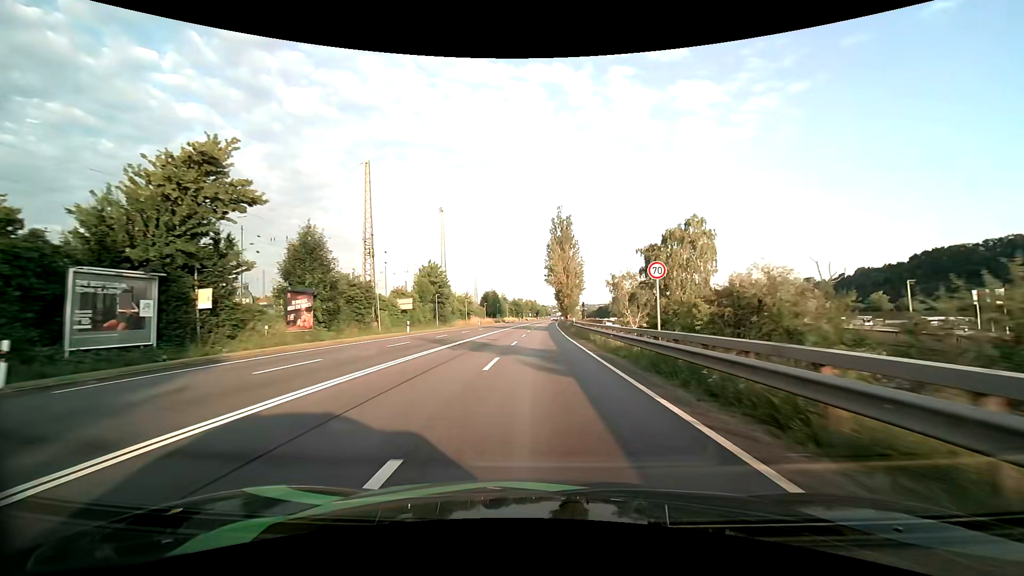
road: primary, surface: asphalt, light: Day
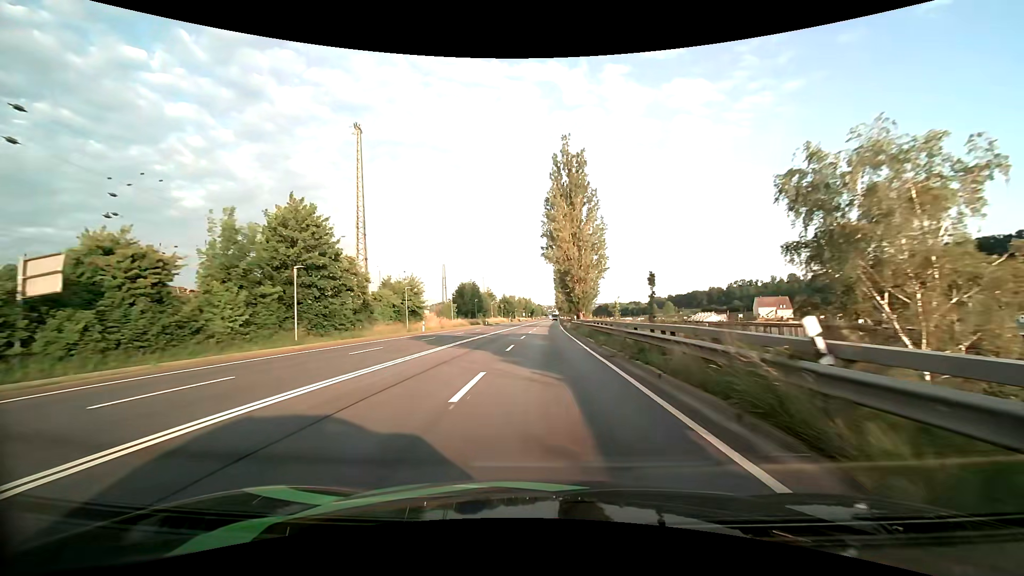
(+0.2, +40.9) m; +1°
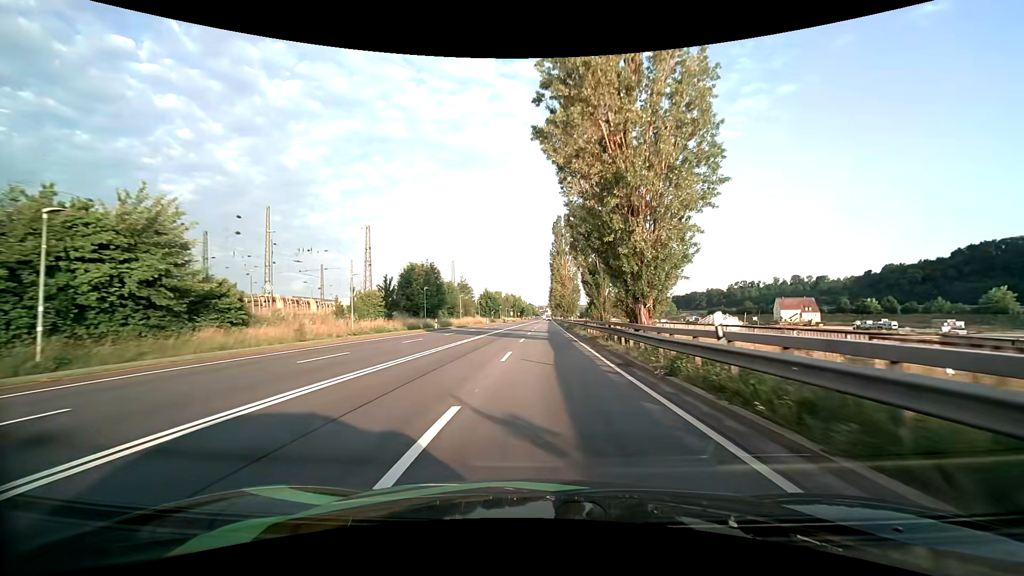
(+0.1, +40.6) m; +1°
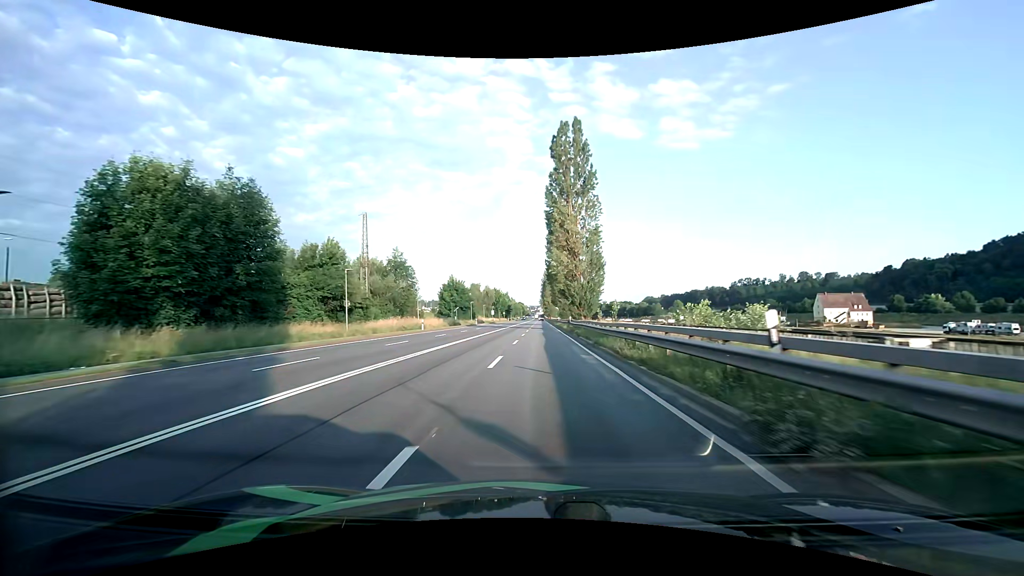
(+0.6, +50.5) m; +1°
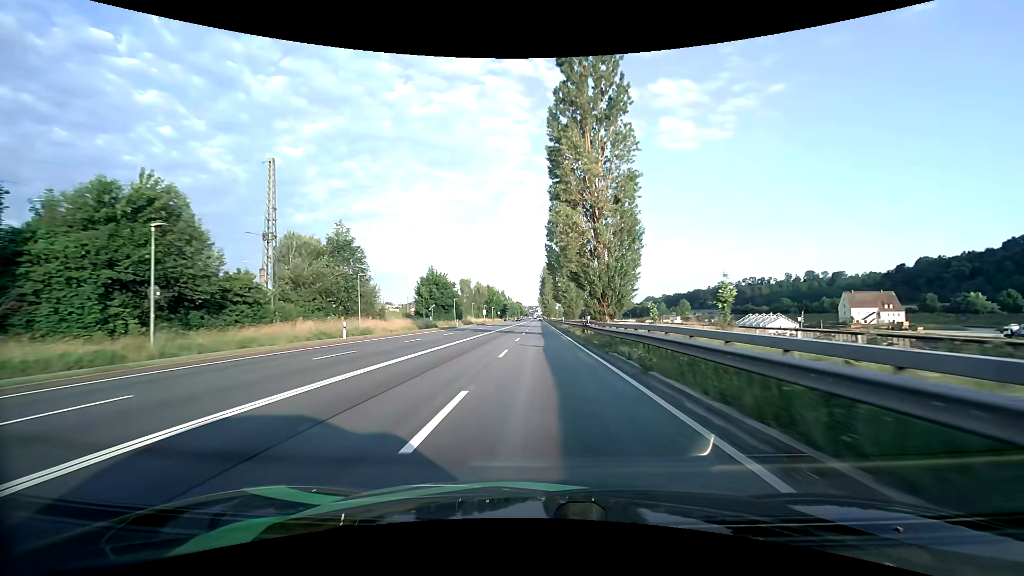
(0.0, +20.3) m; 0°
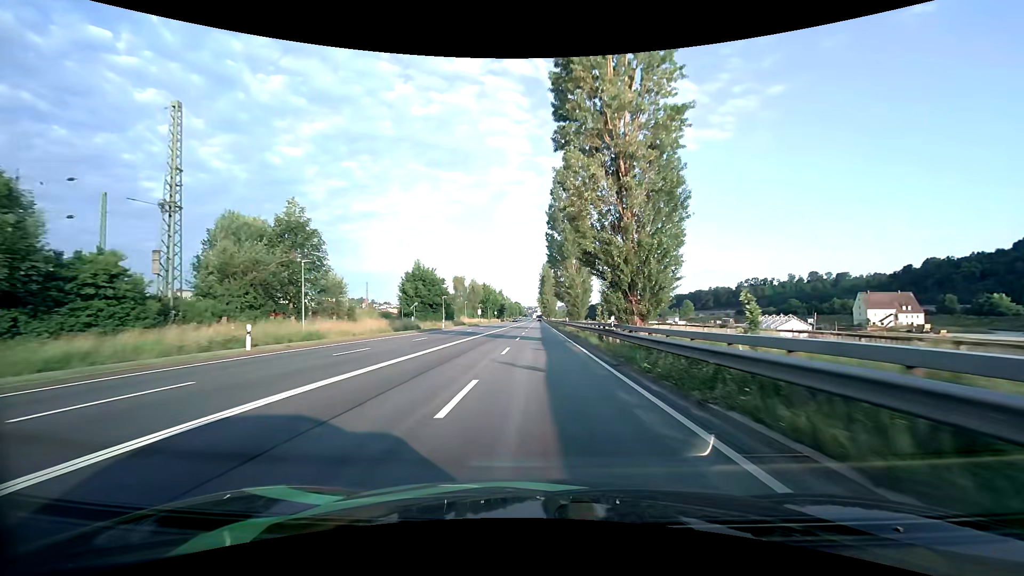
(0.0, +10.2) m; 0°
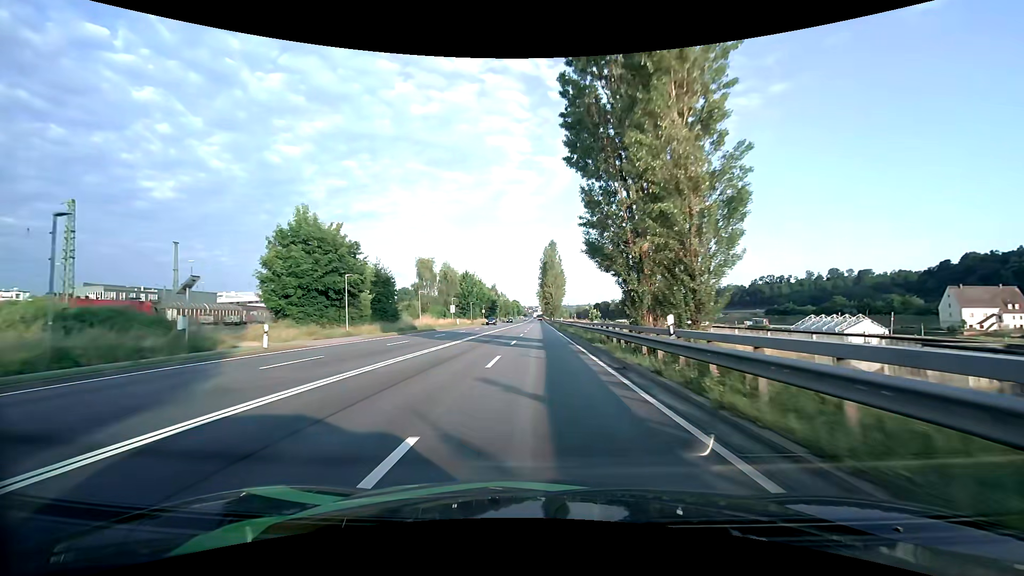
(0.0, +41.4) m; 0°
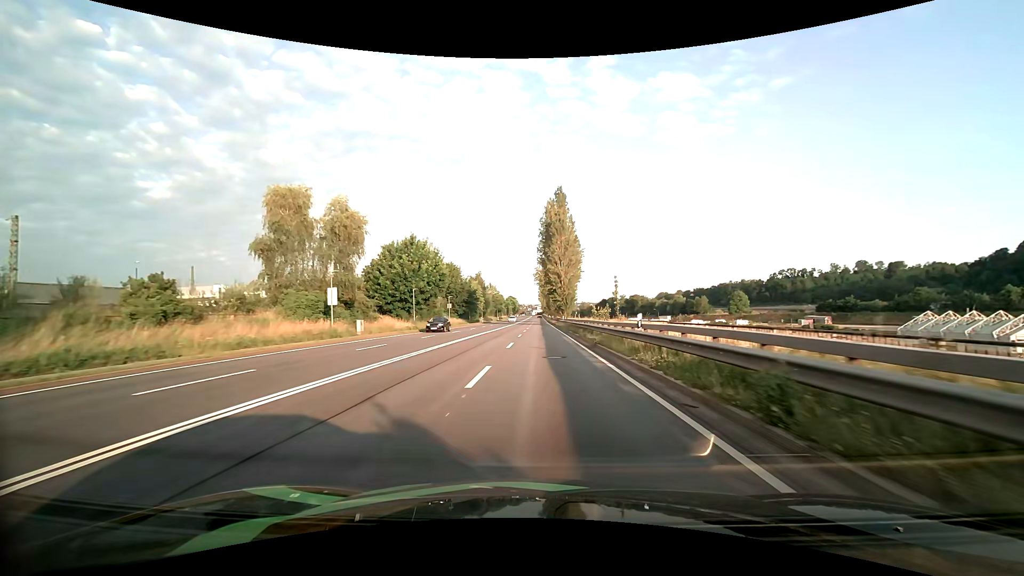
(-0.1, +52.4) m; 0°
(0, +10) (0, +20) (0, +30) (0, +40) (0, +50) (0, +60) (0, +70) (0, +80) (0, +90) (0, +100) m
